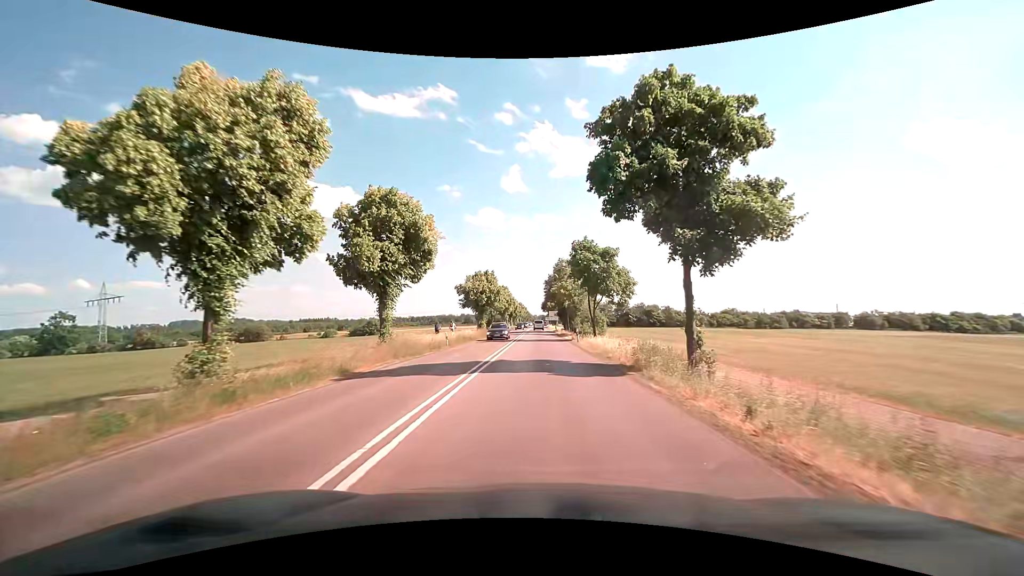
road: secondary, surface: asphalt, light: Day
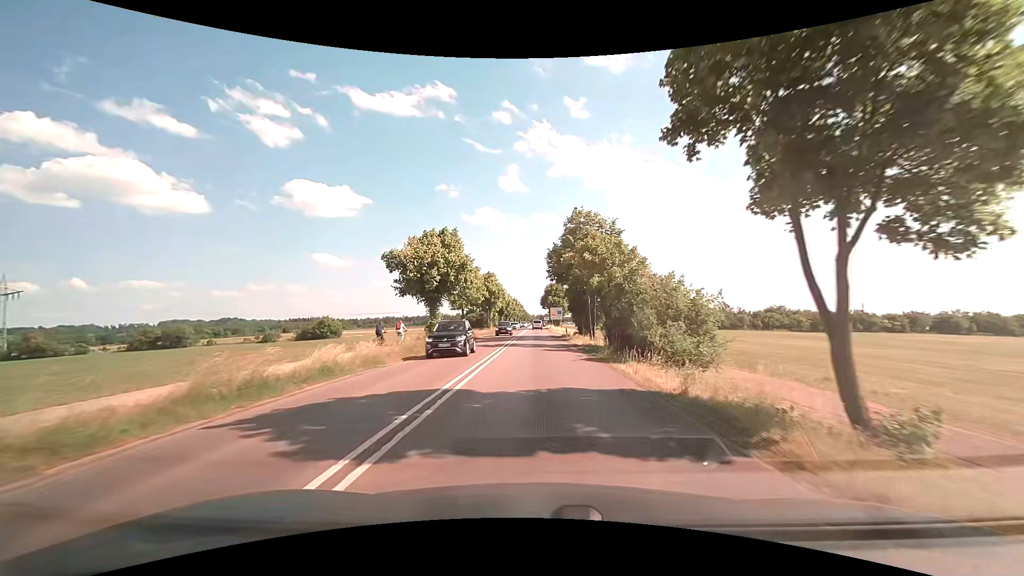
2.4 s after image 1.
(+0.1, +31.5) m; 0°
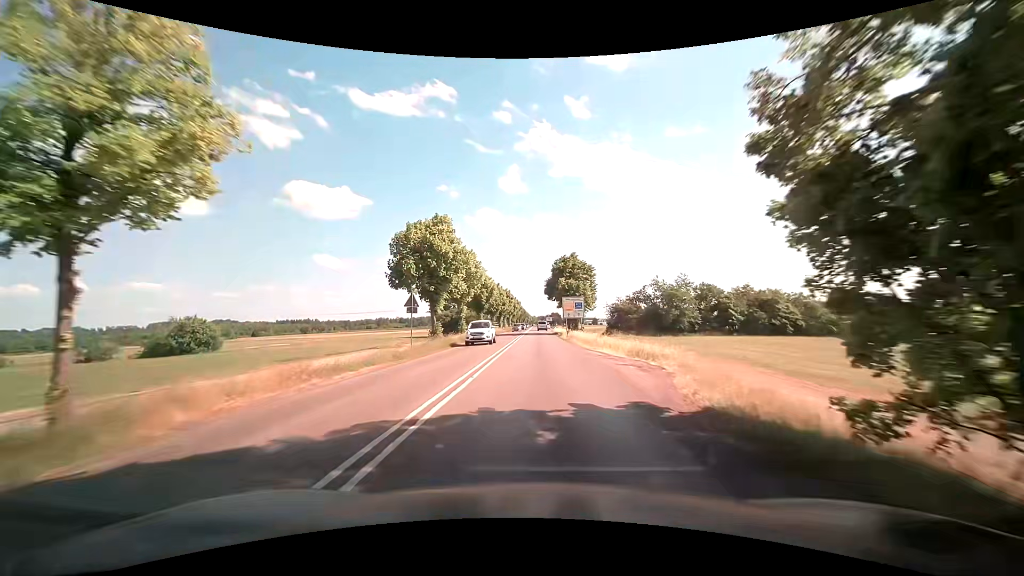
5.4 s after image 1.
(0.0, +45.6) m; 0°
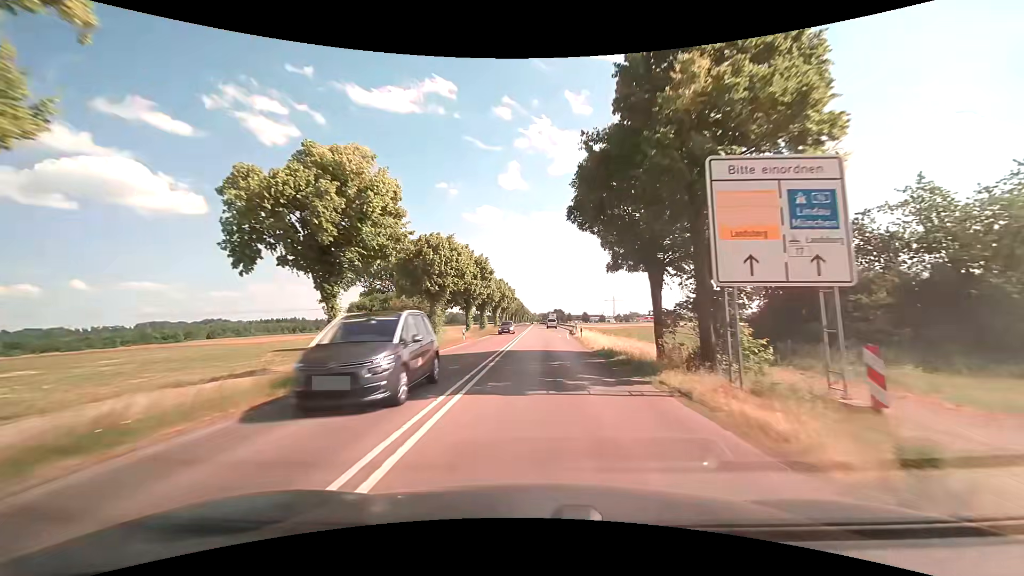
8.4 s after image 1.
(-0.4, +50.3) m; 0°
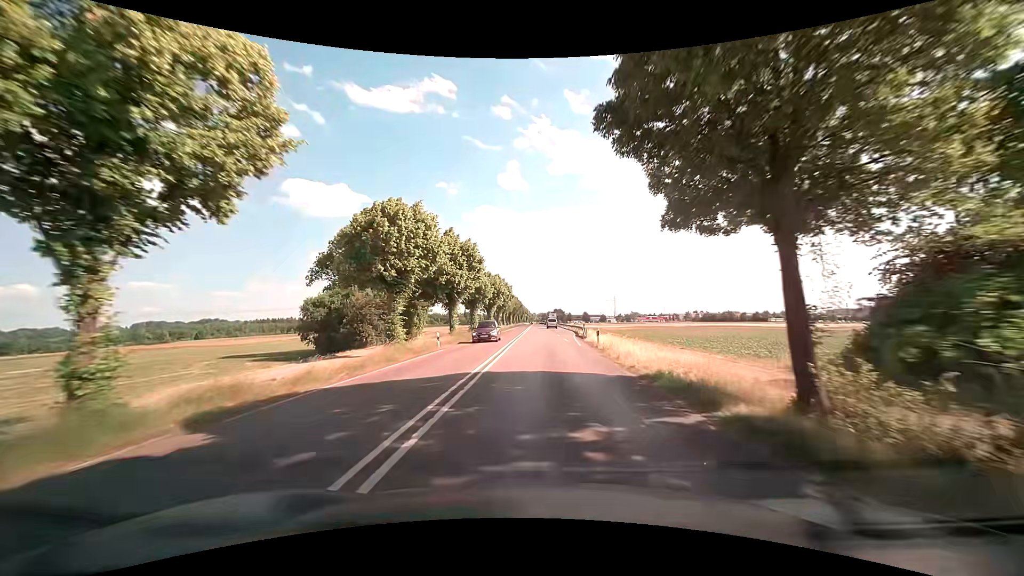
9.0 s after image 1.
(0.0, +10.1) m; 0°
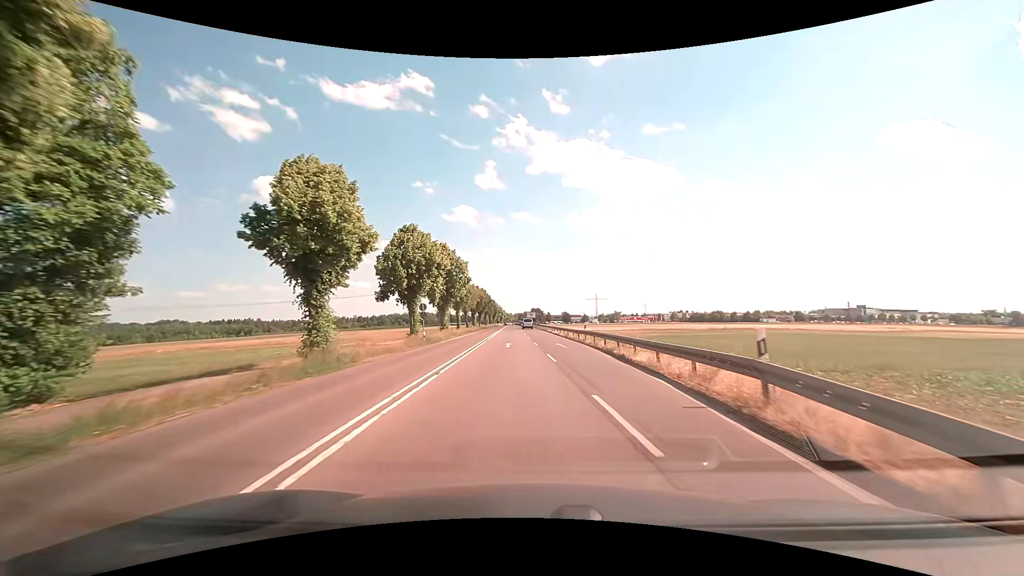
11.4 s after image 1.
(+0.3, +40.0) m; +2°
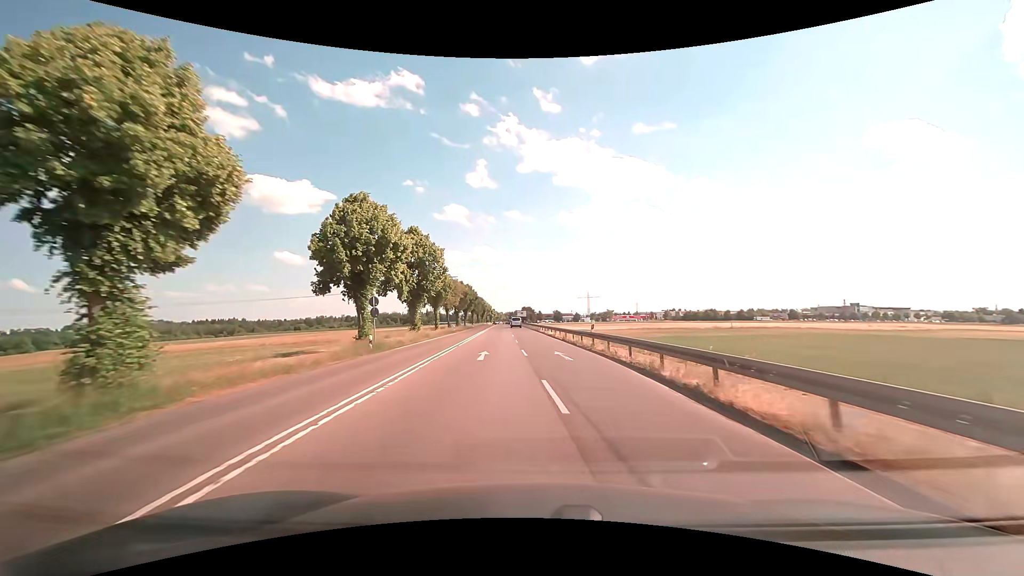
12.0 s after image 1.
(+0.1, +9.8) m; +1°
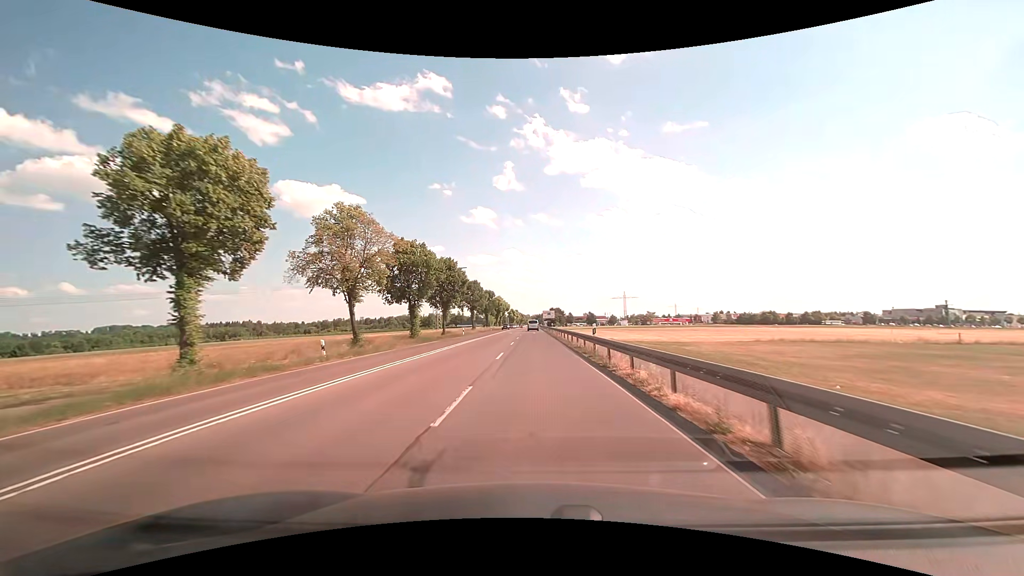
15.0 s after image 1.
(-0.9, +48.6) m; -3°
(0, +10) (0, +20) (0, +30) (0, +40) (0, +50) (-1, +60) (-1, +70) (-1, +80) (-1, +90) (-1, +100) m
